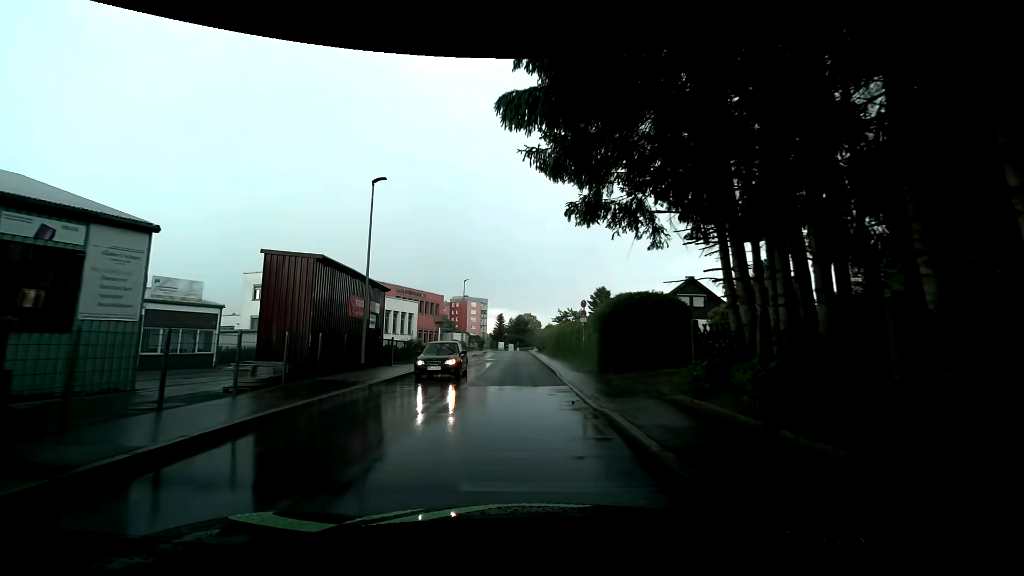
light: Day
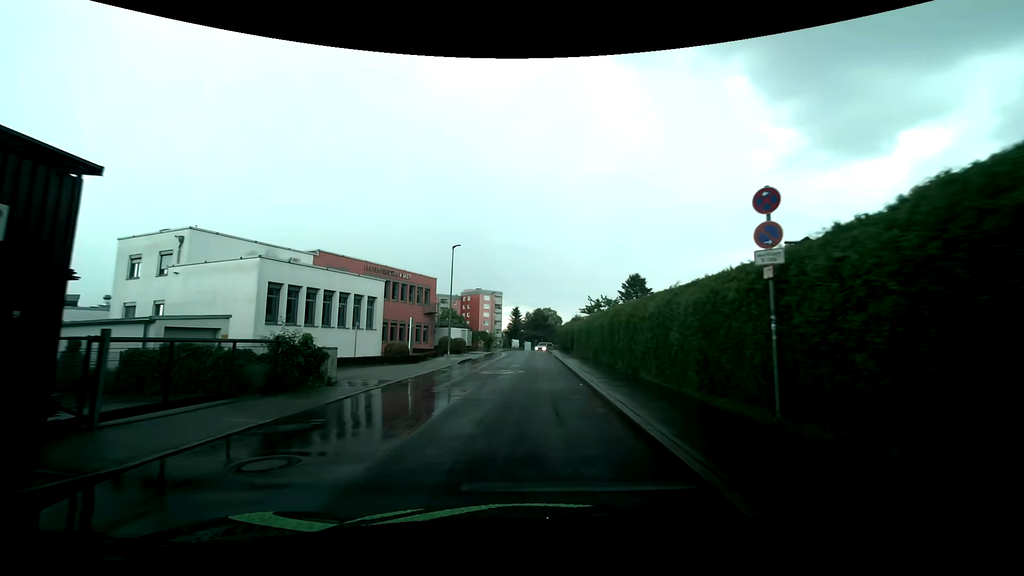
(-0.2, +19.4) m; -2°
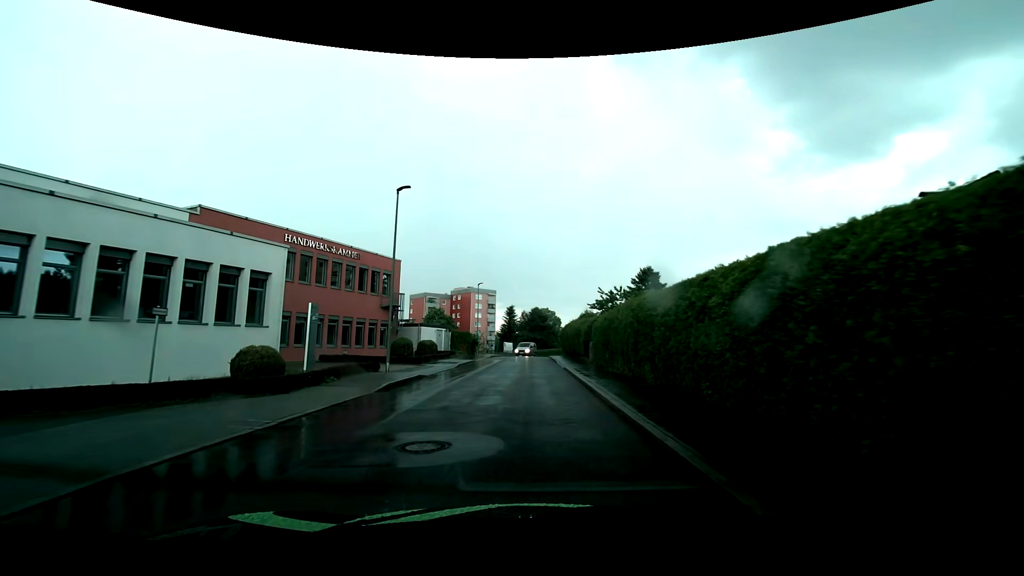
(0.0, +14.7) m; 0°
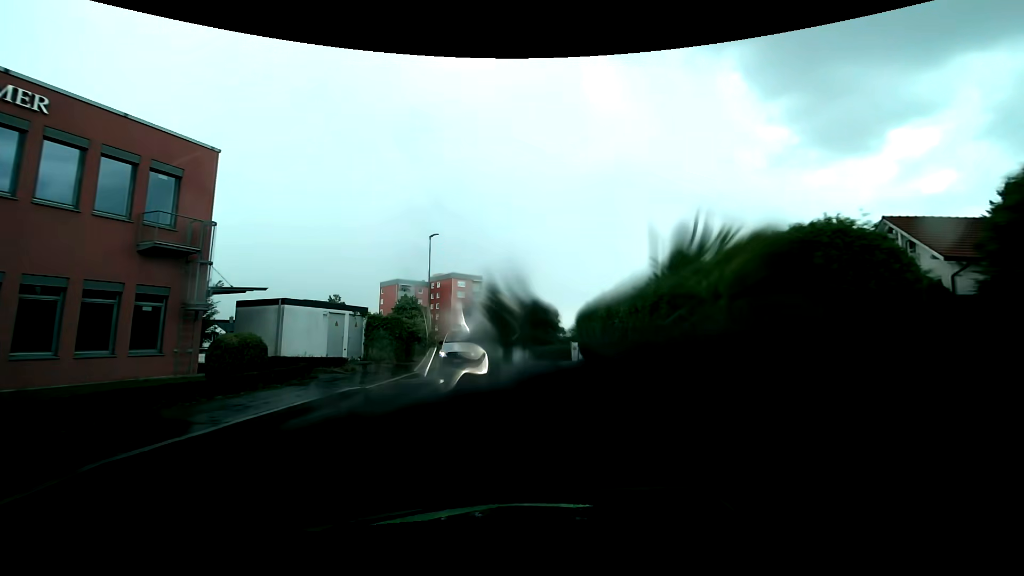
(+0.2, +24.9) m; +1°
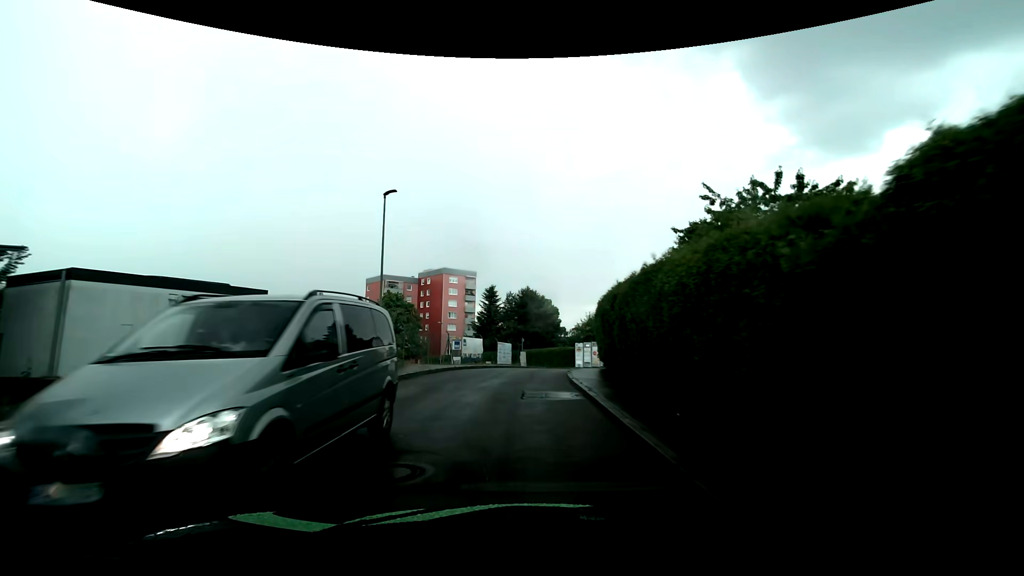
(0.0, +10.0) m; 0°
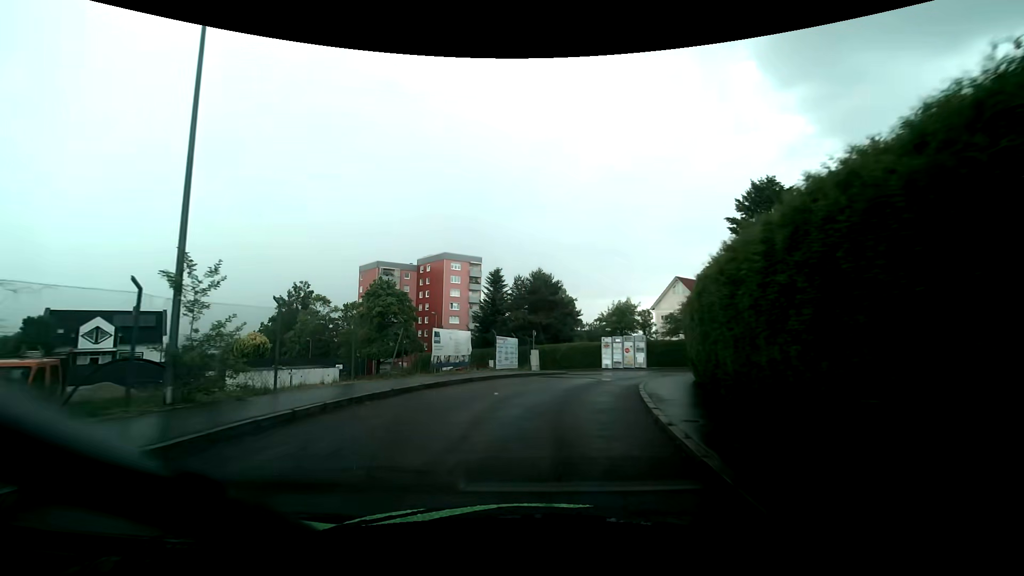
(-0.1, +13.6) m; -1°
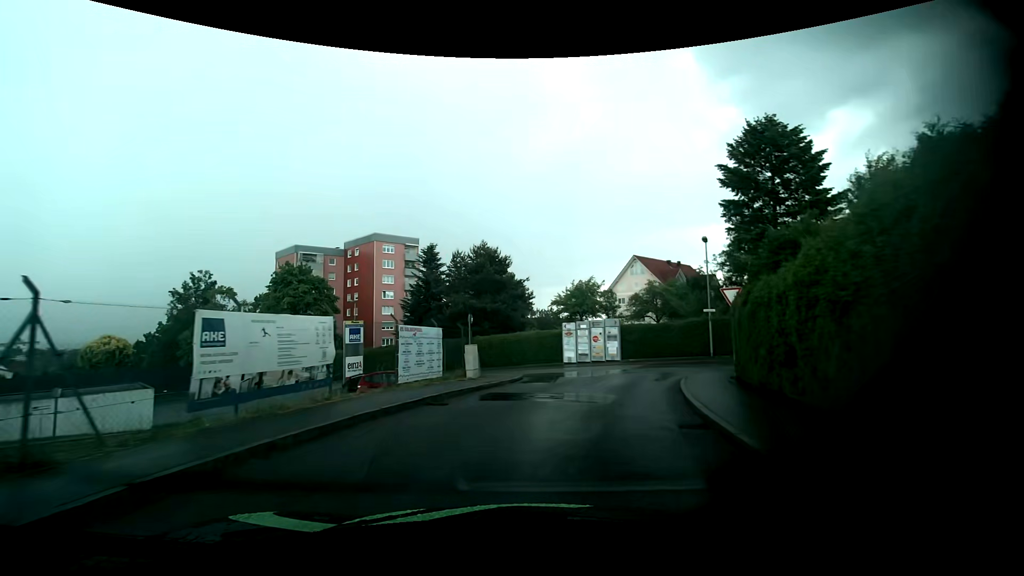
(+0.4, +11.5) m; +6°
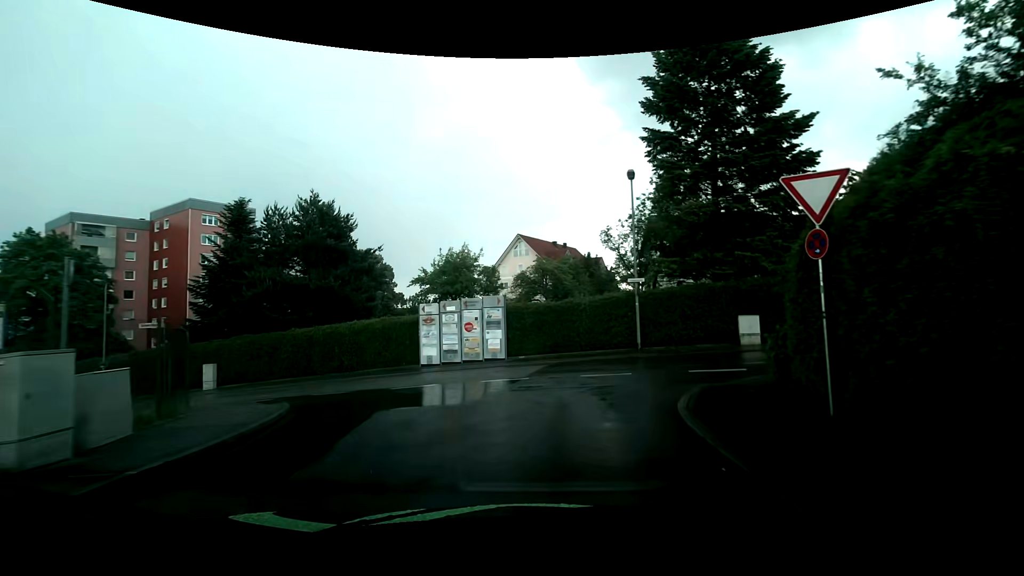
(+1.6, +13.1) m; +14°
